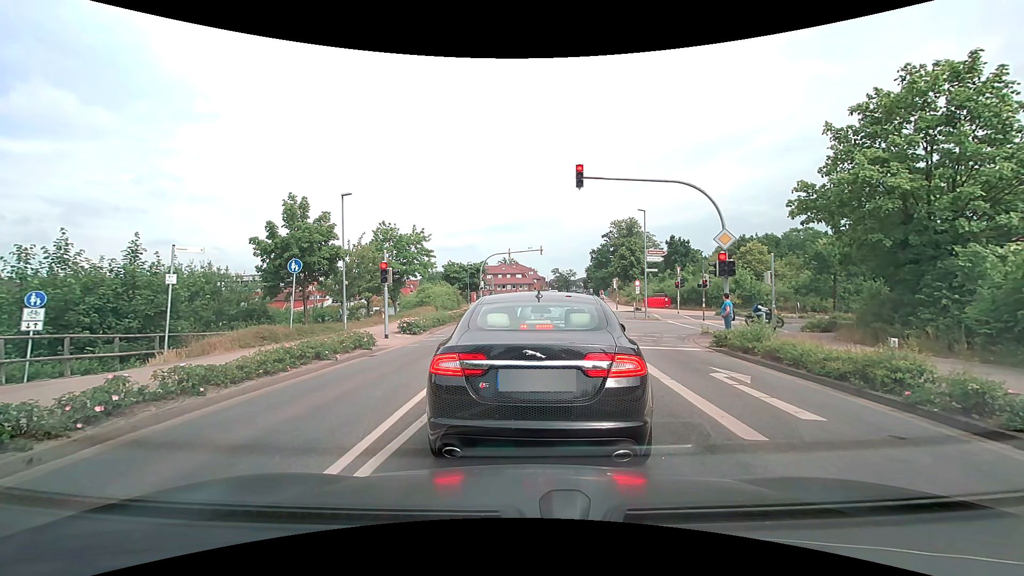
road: secondary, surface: asphalt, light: Day
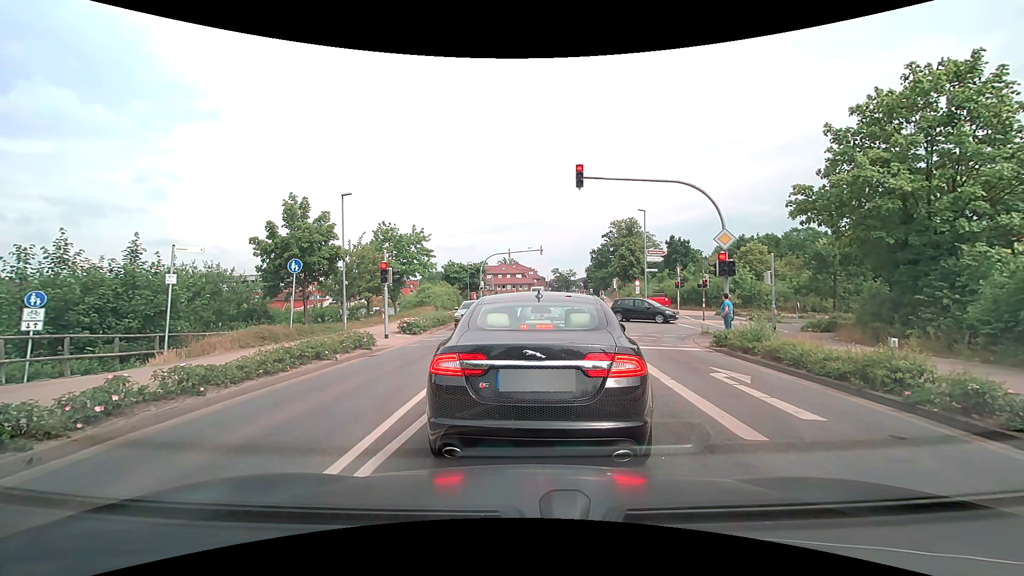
(0.0, 0.0) m; 0°
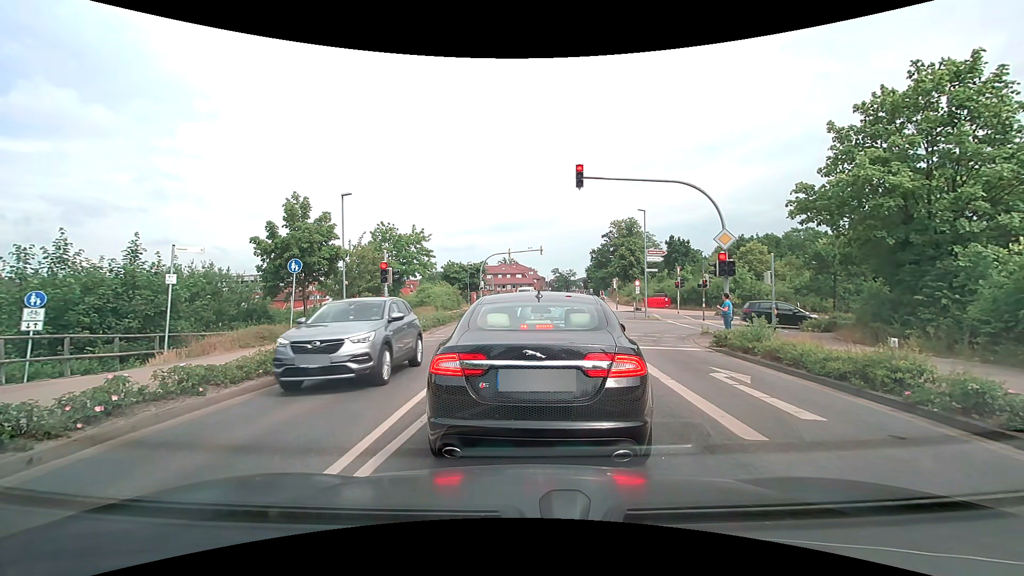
(0.0, 0.0) m; 0°
